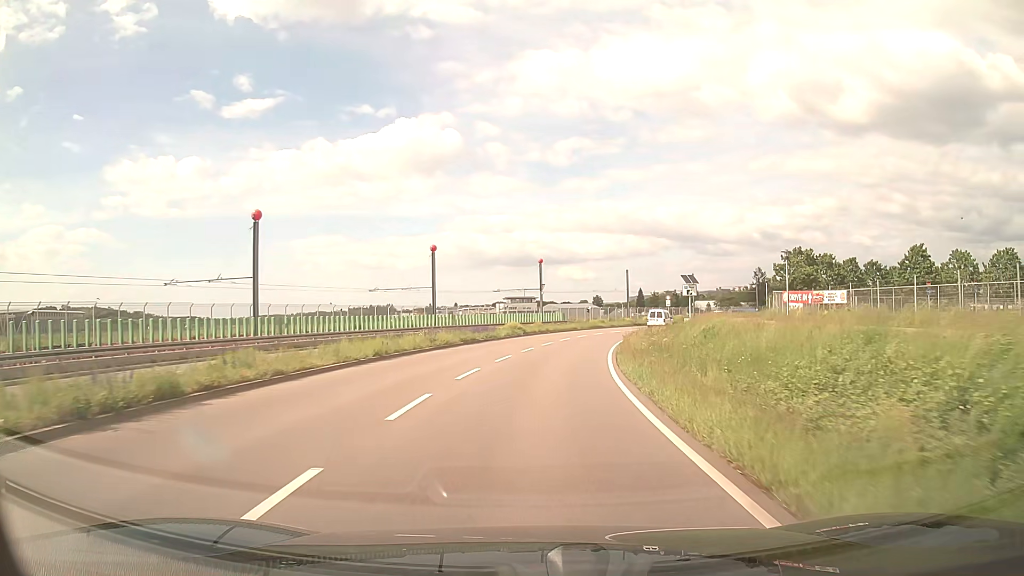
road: secondary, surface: asphalt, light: Day
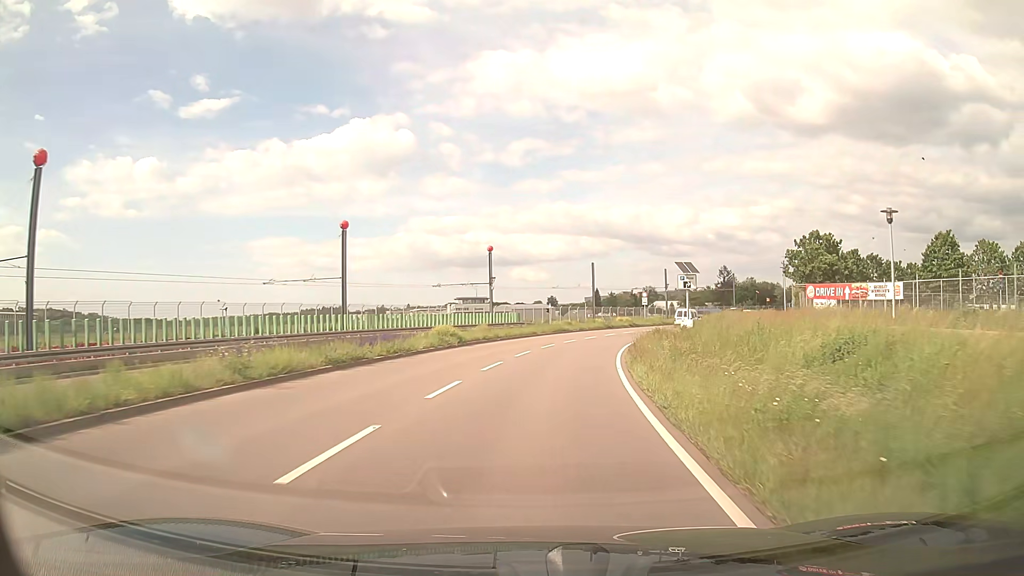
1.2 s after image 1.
(+0.5, +15.4) m; +4°
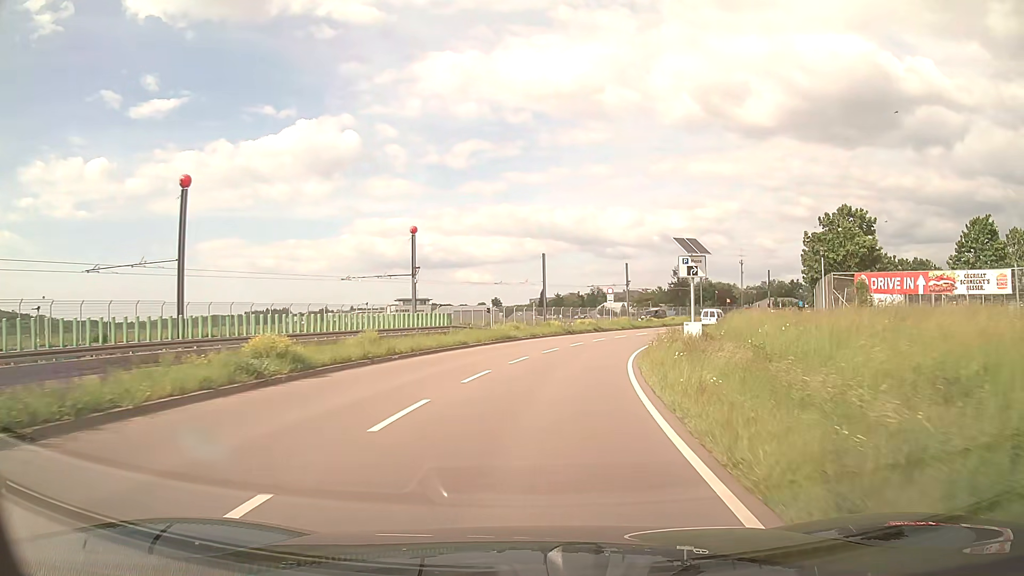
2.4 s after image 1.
(+0.6, +15.2) m; +5°
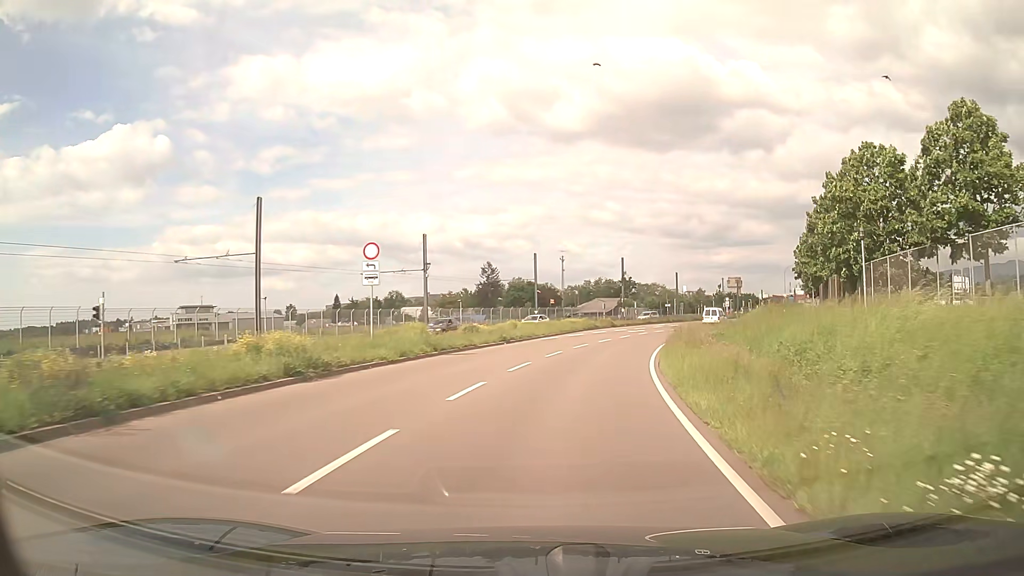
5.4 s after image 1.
(+5.3, +37.7) m; +17°
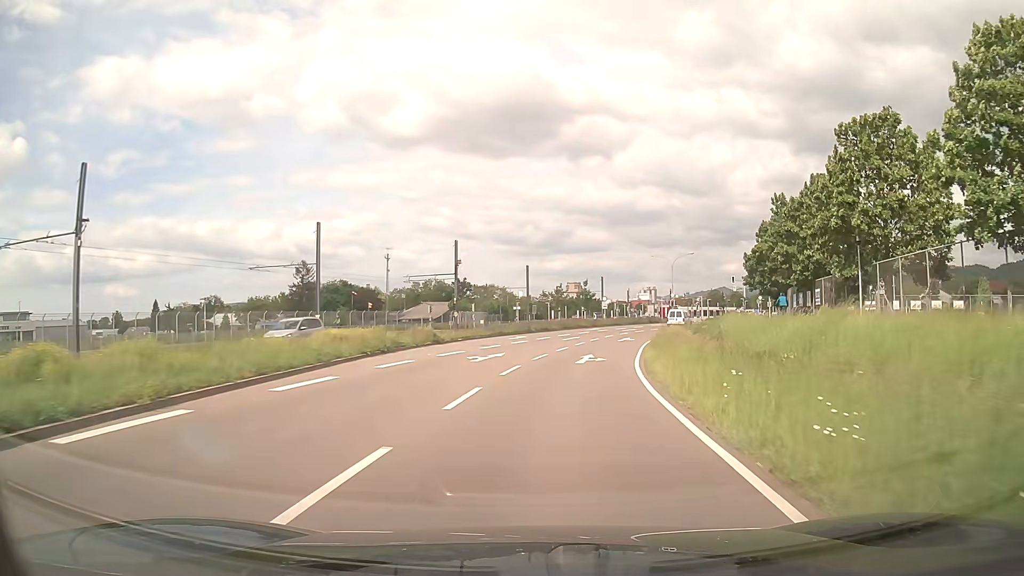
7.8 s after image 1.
(+3.8, +30.3) m; +14°
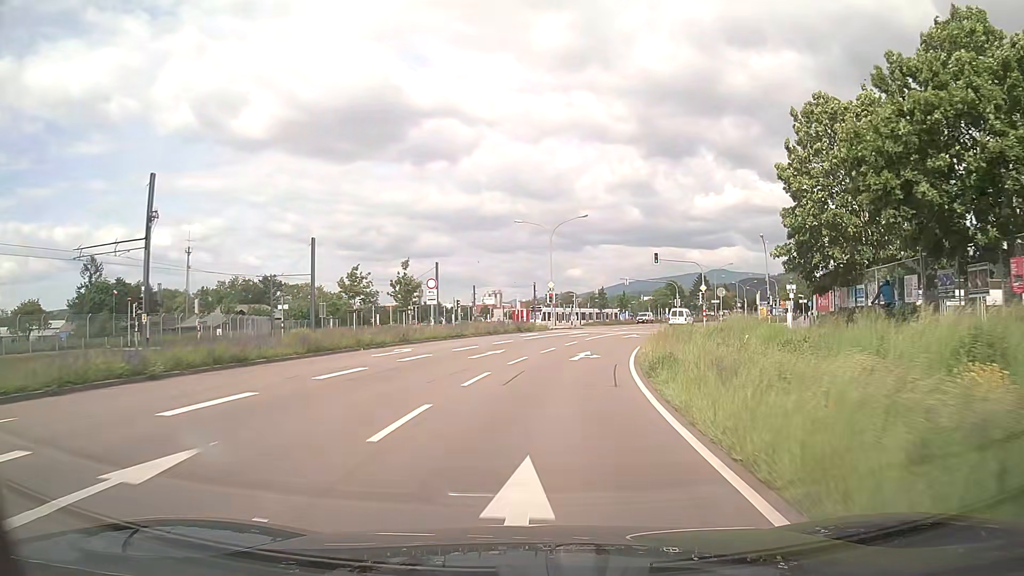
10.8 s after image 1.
(+4.6, +37.9) m; +13°
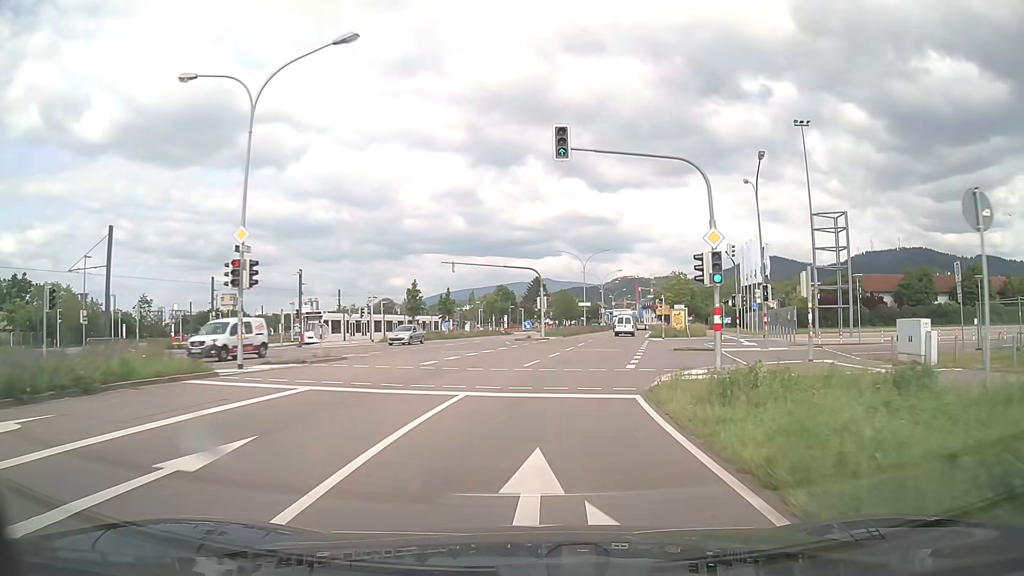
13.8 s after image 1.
(+4.8, +38.3) m; +15°
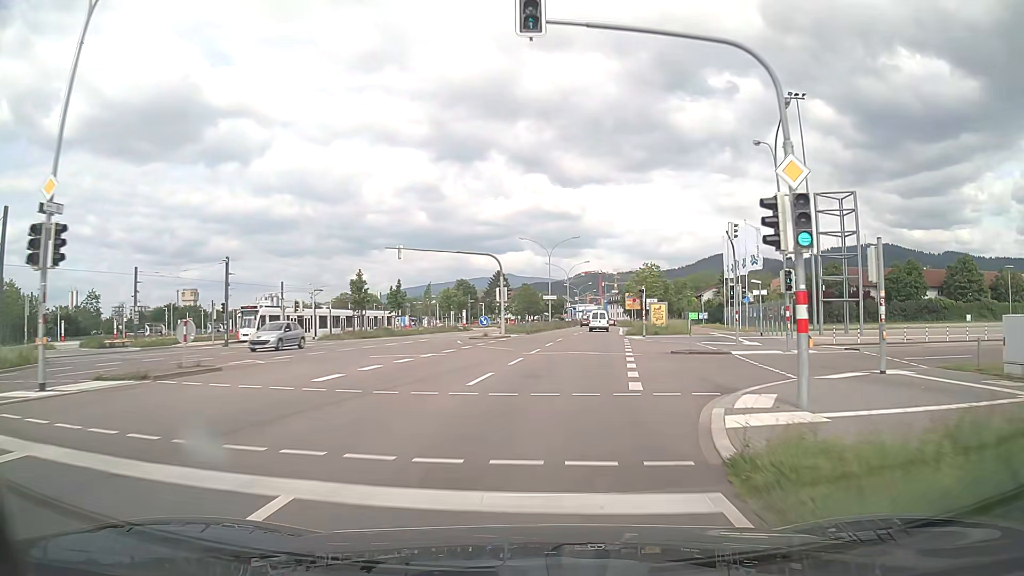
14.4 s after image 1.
(+0.2, +7.6) m; +3°
(0, +10) (+1, +20) (+2, +30) (+4, +40) (+5, +50) (+6, +60) (+8, +70) (+9, +79) (+10, +89) (+11, +99) m
